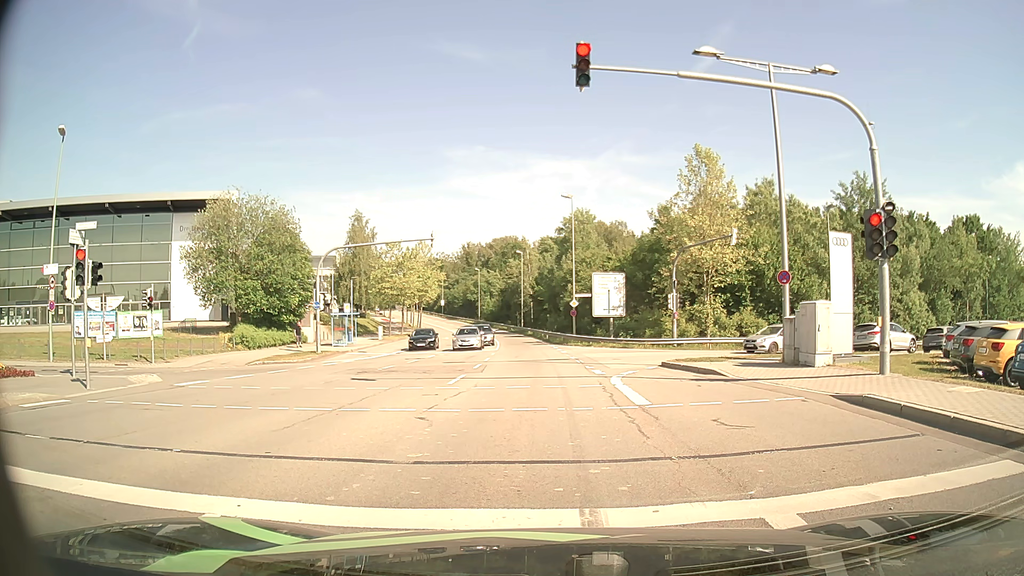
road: secondary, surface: asphalt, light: Day
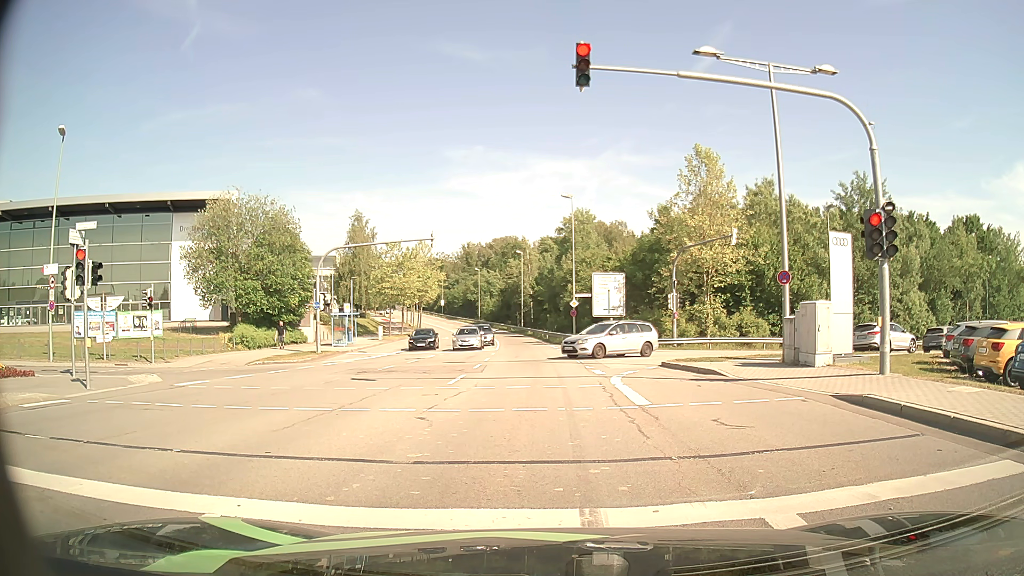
(0.0, 0.0) m; 0°
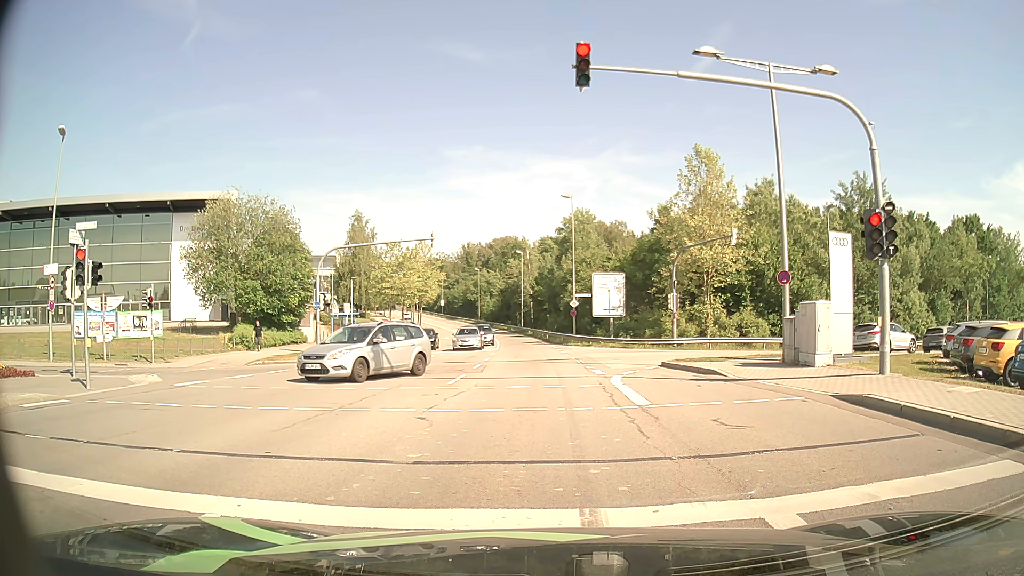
(0.0, 0.0) m; 0°
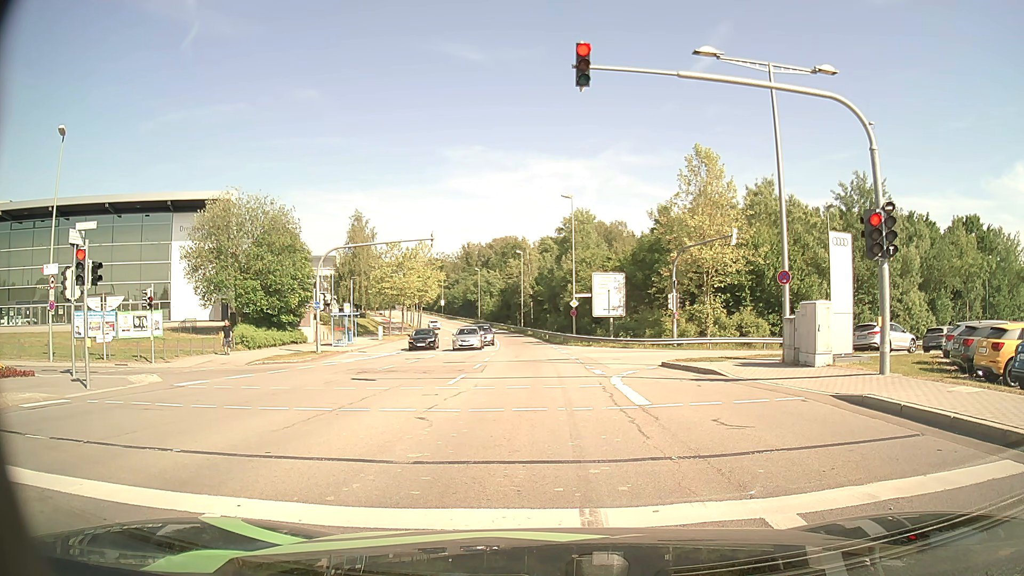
(0.0, 0.0) m; 0°
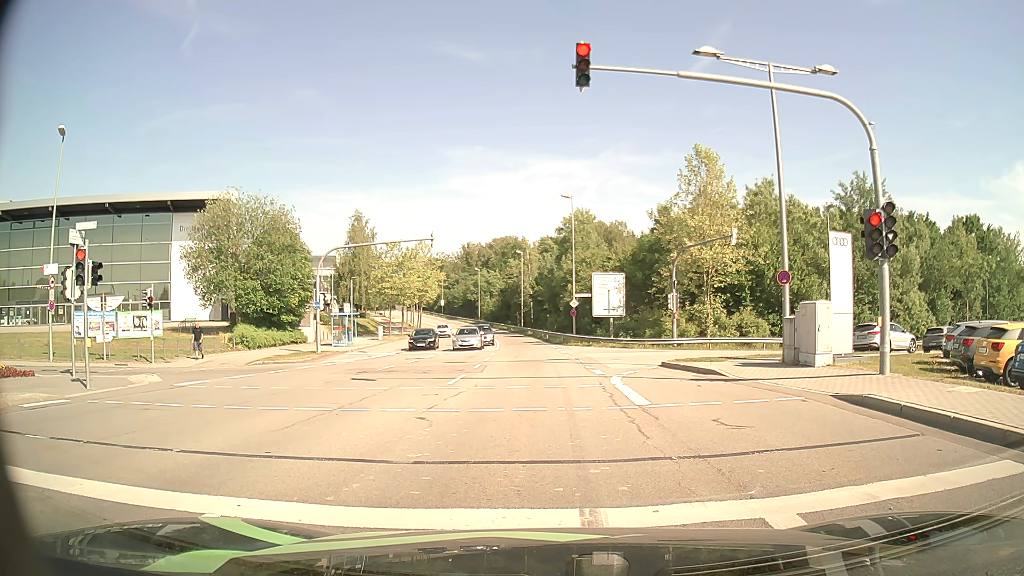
(0.0, 0.0) m; 0°
(0, +10) (0, +20) (-1, +30) (-1, +40) (-2, +50) (-2, +60) (-3, +70) (-5, +80) (-6, +90) (-8, +100) m
